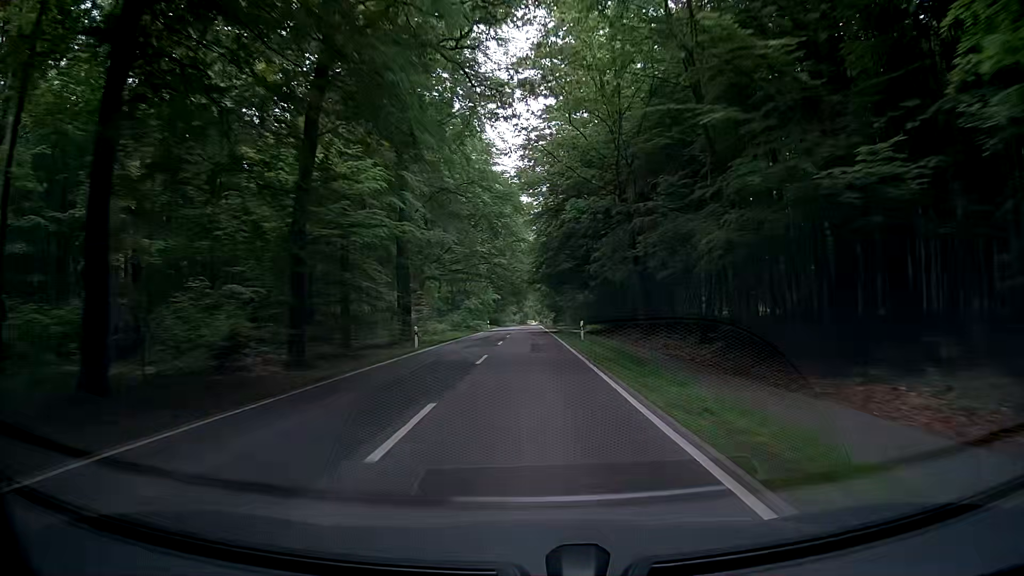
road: tertiary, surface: asphalt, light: Day
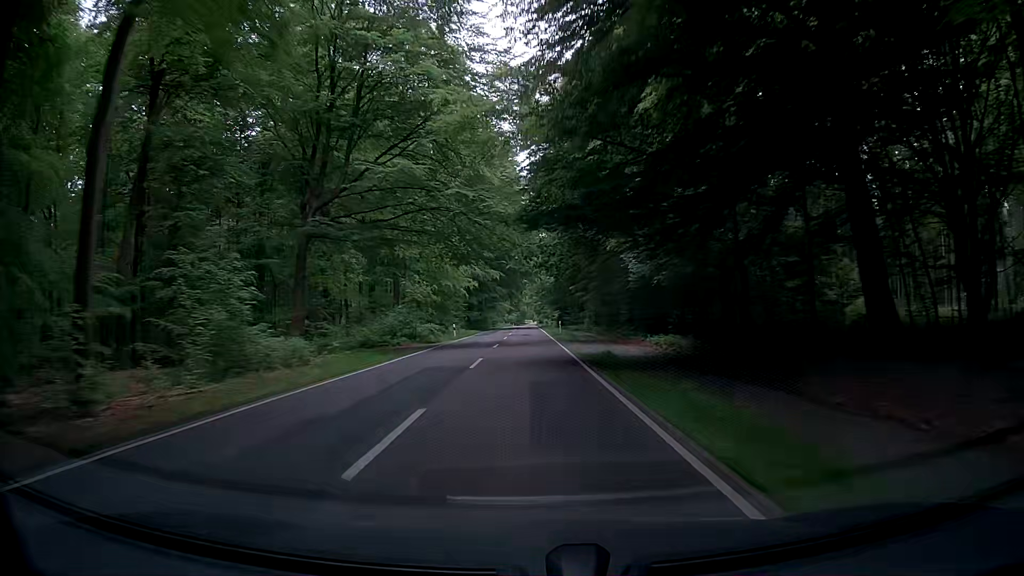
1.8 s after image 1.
(+0.2, +37.3) m; 0°
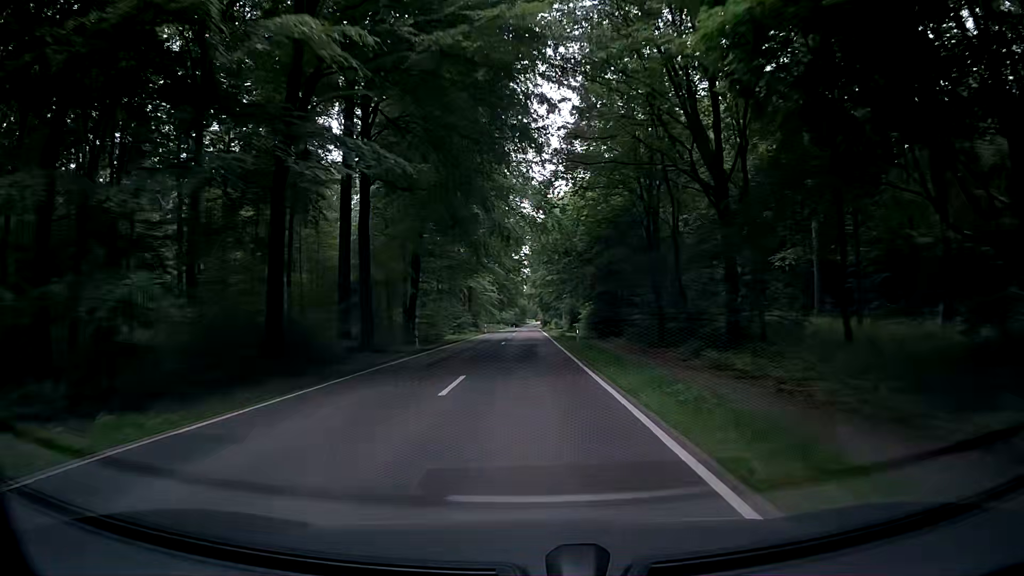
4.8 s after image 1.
(-0.4, +67.3) m; -1°
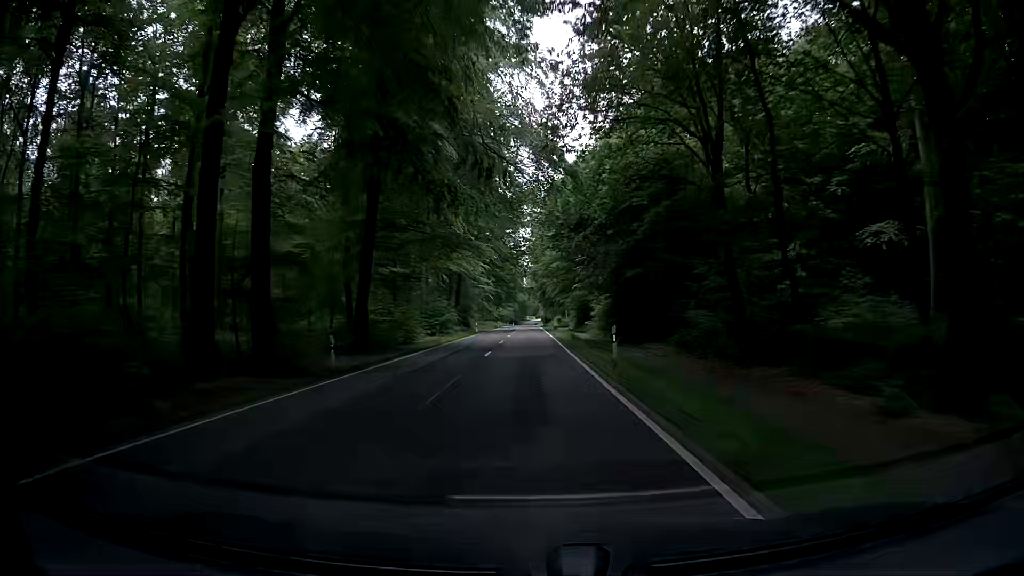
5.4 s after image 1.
(0.0, +14.3) m; +1°
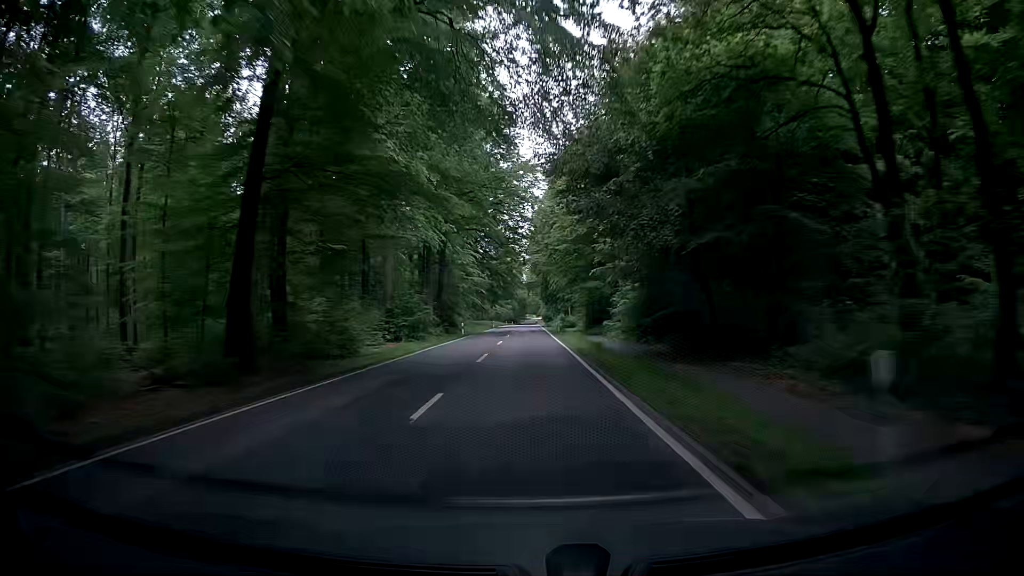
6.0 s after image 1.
(-0.1, +14.6) m; -1°
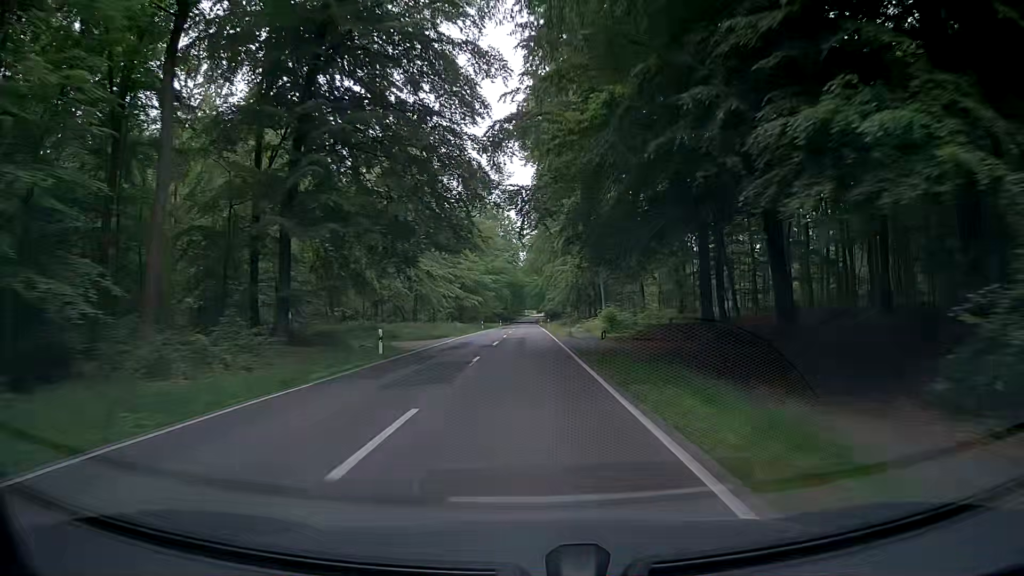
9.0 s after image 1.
(+0.3, +75.6) m; 0°
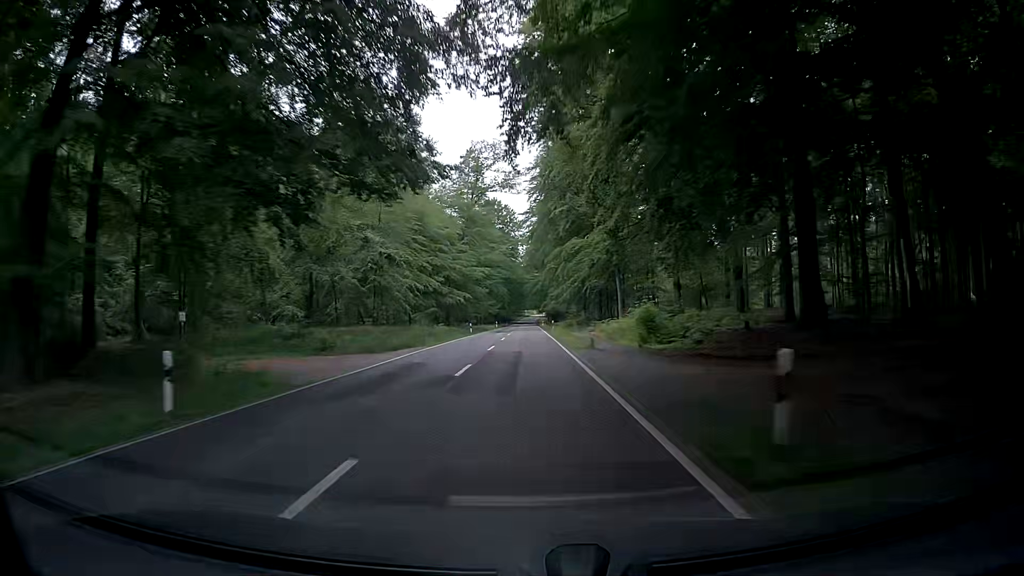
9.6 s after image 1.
(0.0, +15.4) m; 0°
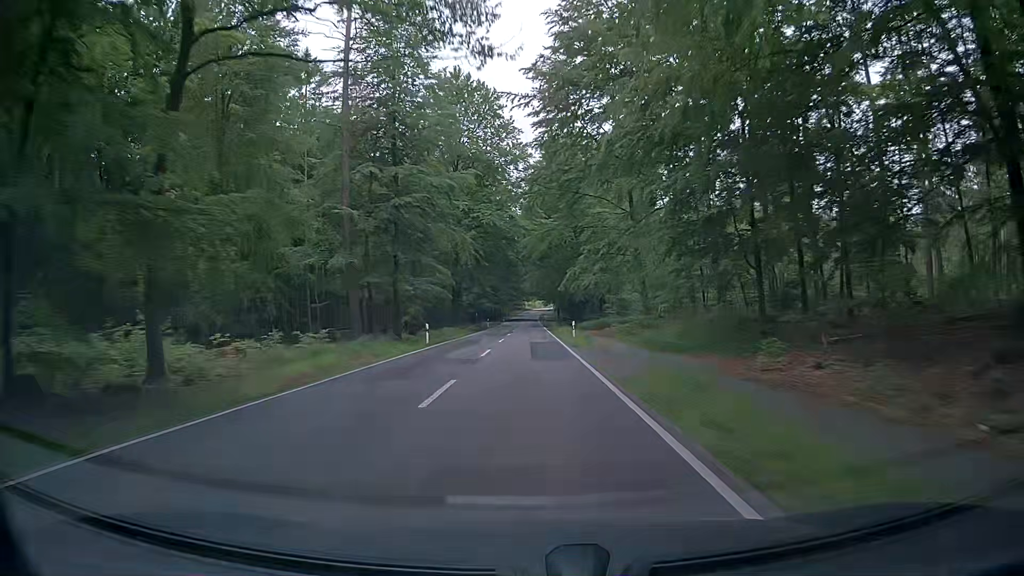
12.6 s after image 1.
(-0.3, +78.0) m; 0°
(0, +10) (0, +20) (0, +30) (0, +40) (0, +50) (0, +60) (0, +70) (0, +80) (0, +90) (0, +100) m
